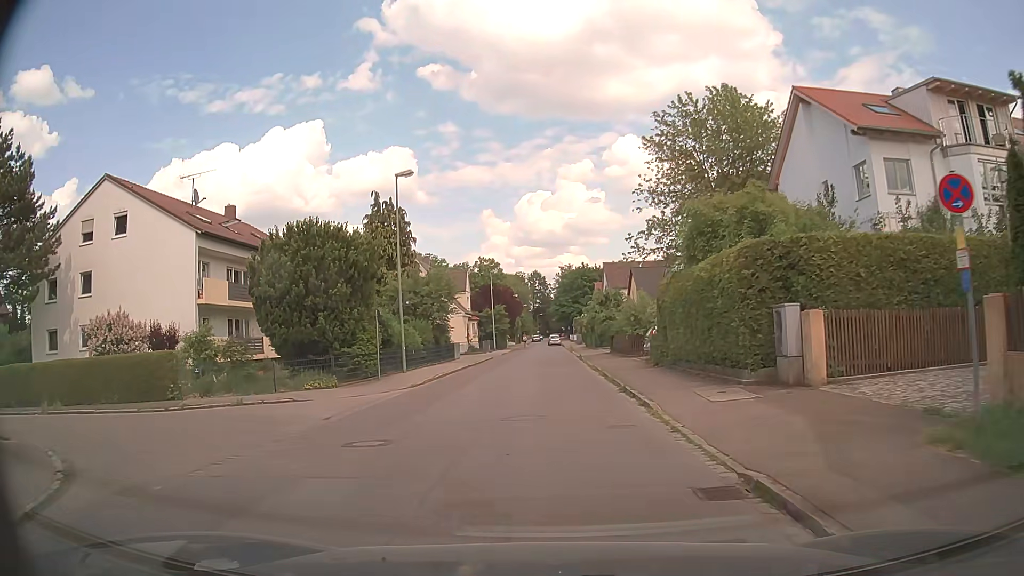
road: residential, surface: asphalt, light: Day
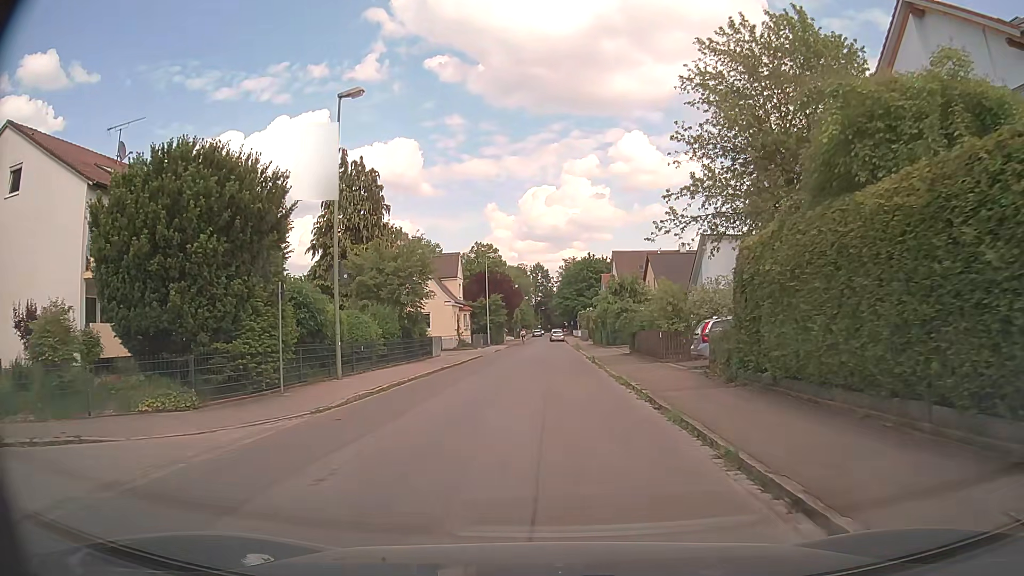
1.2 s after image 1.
(-0.2, +9.4) m; -1°
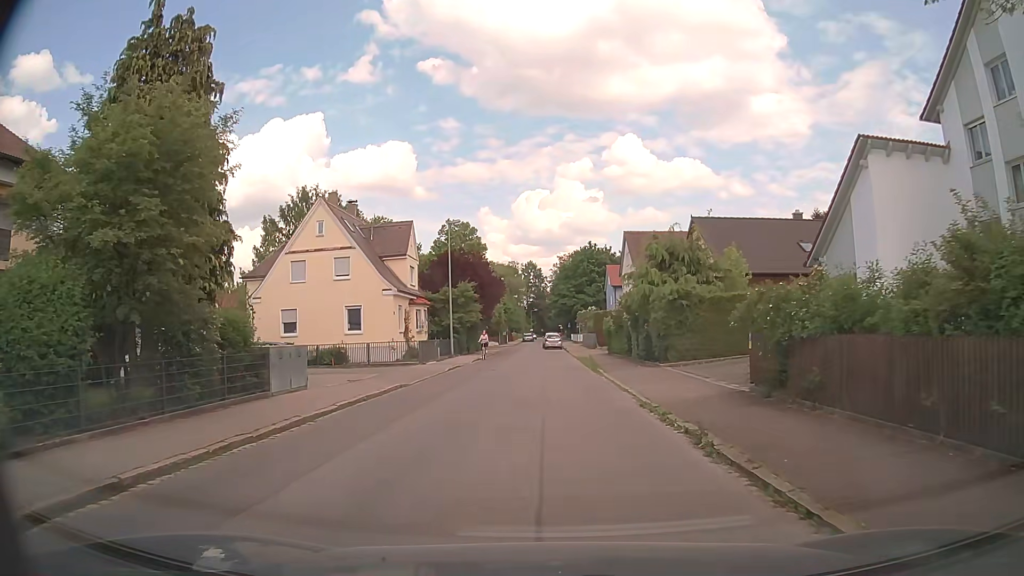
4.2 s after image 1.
(-0.2, +21.1) m; -1°
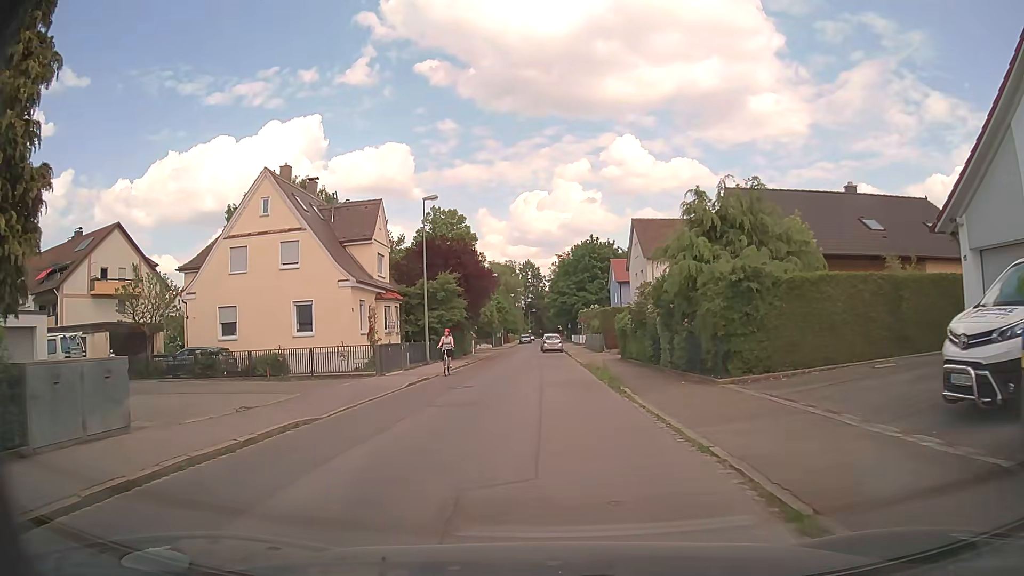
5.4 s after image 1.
(+0.1, +8.3) m; 0°
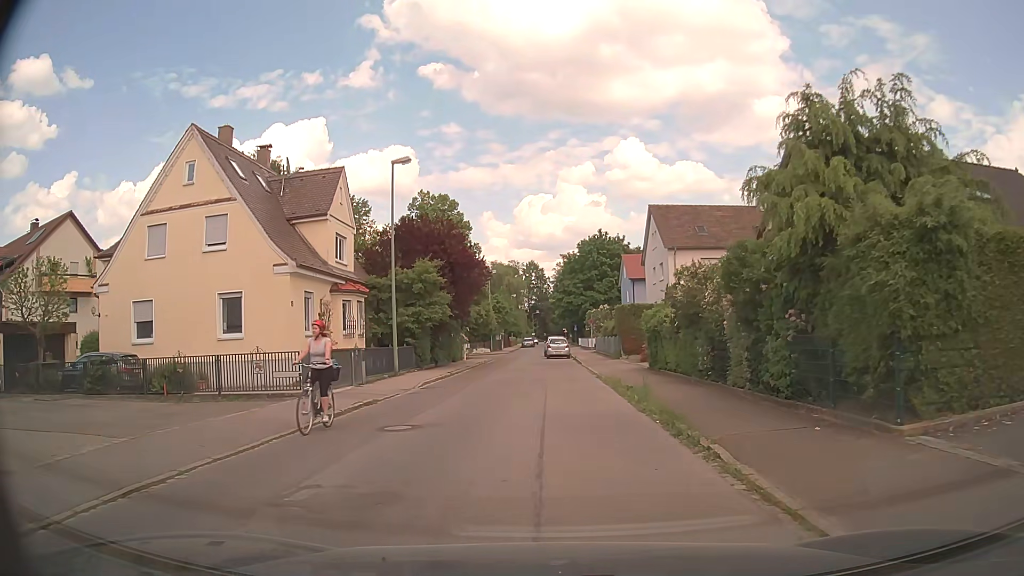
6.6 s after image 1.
(+0.1, +8.3) m; +2°
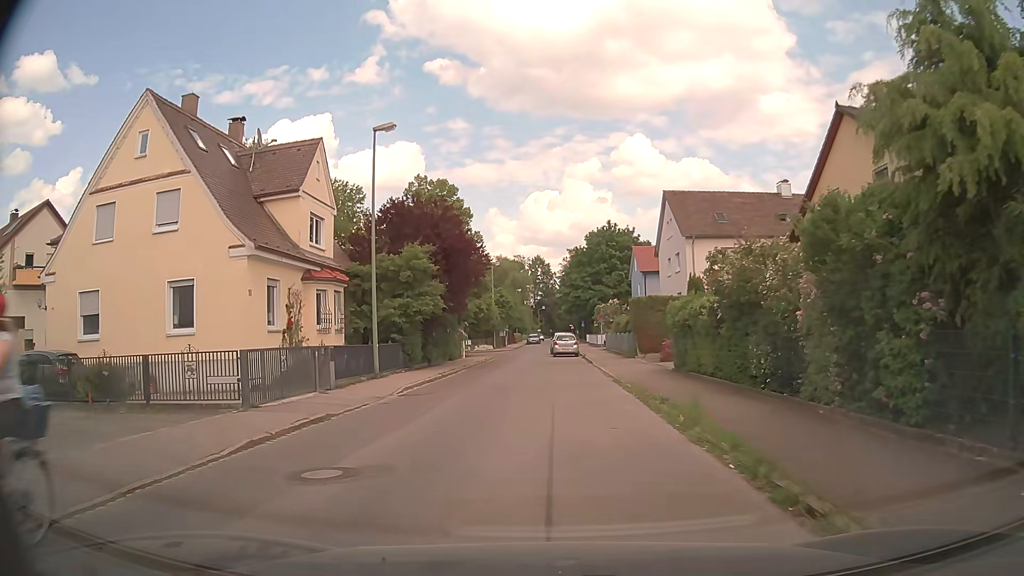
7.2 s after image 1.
(-0.1, +4.1) m; -2°
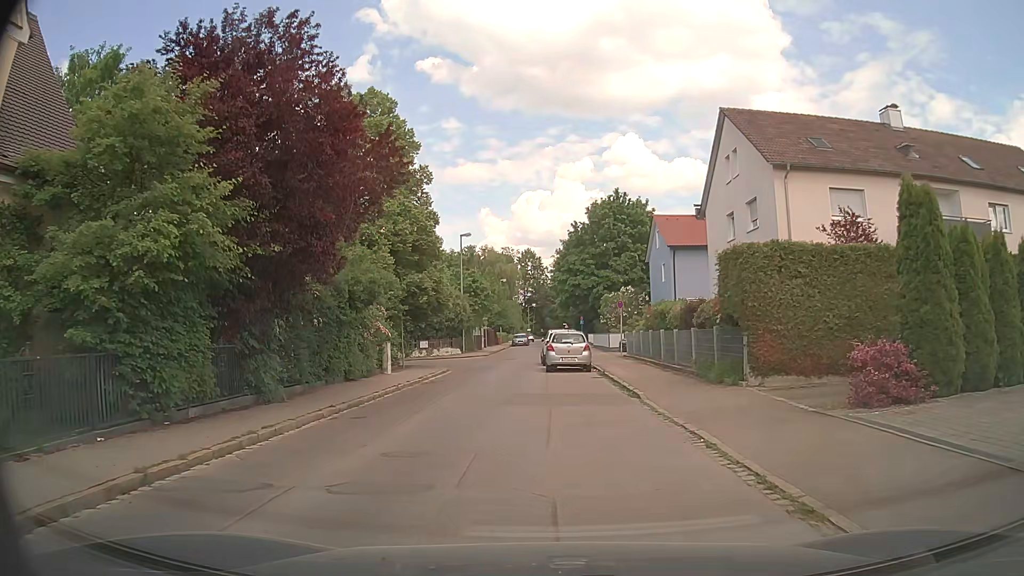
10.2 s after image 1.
(0.0, +19.4) m; +1°
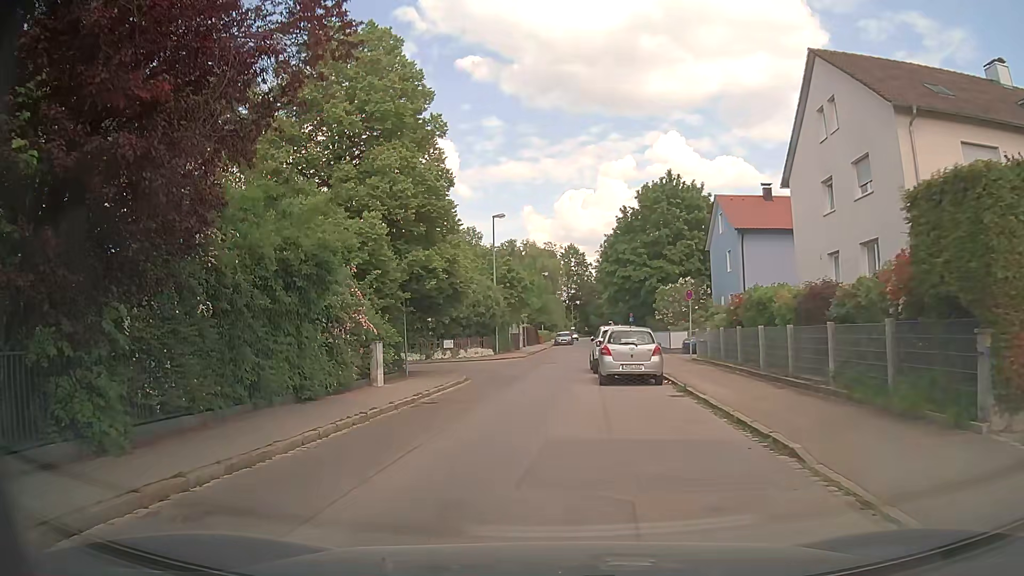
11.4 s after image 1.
(-0.2, +7.2) m; -4°
(-1, +10) (-1, +20) (0, +30) (+2, +40) (+3, +50) (+3, +60) (+4, +70) (+4, +80) (+5, +90) (+5, +100) m
